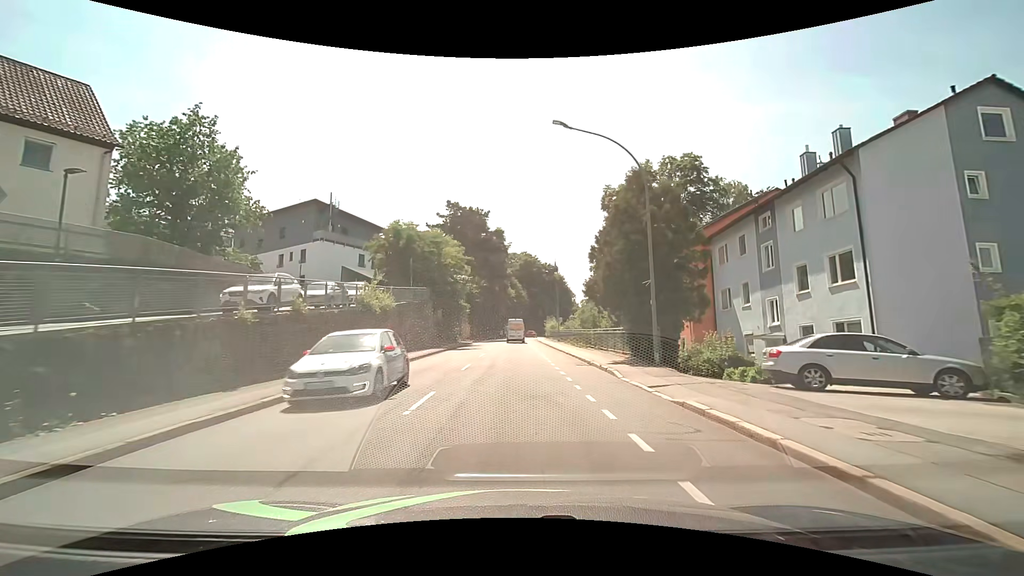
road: tertiary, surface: asphalt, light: Day
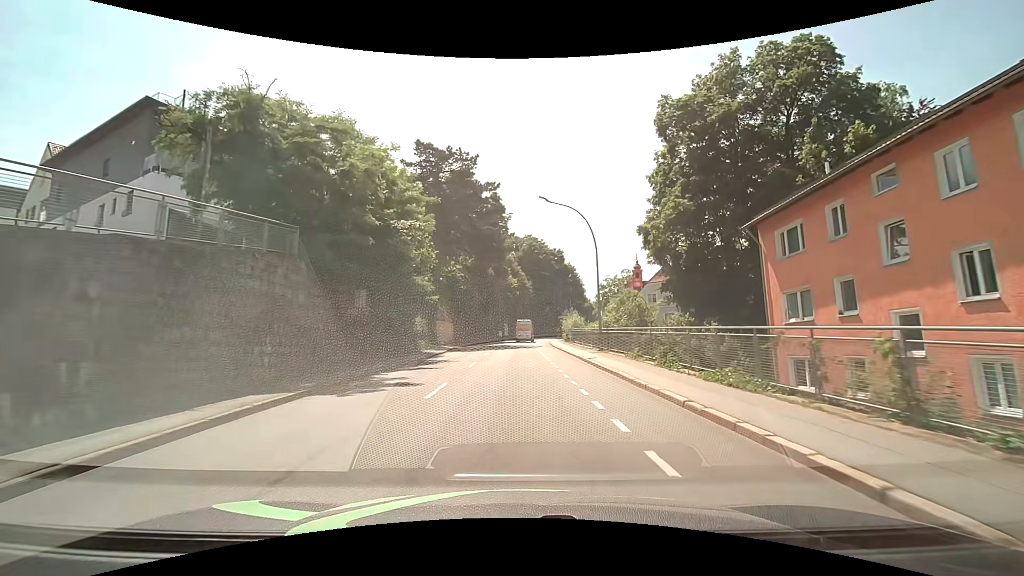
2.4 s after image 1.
(-0.1, +25.0) m; 0°
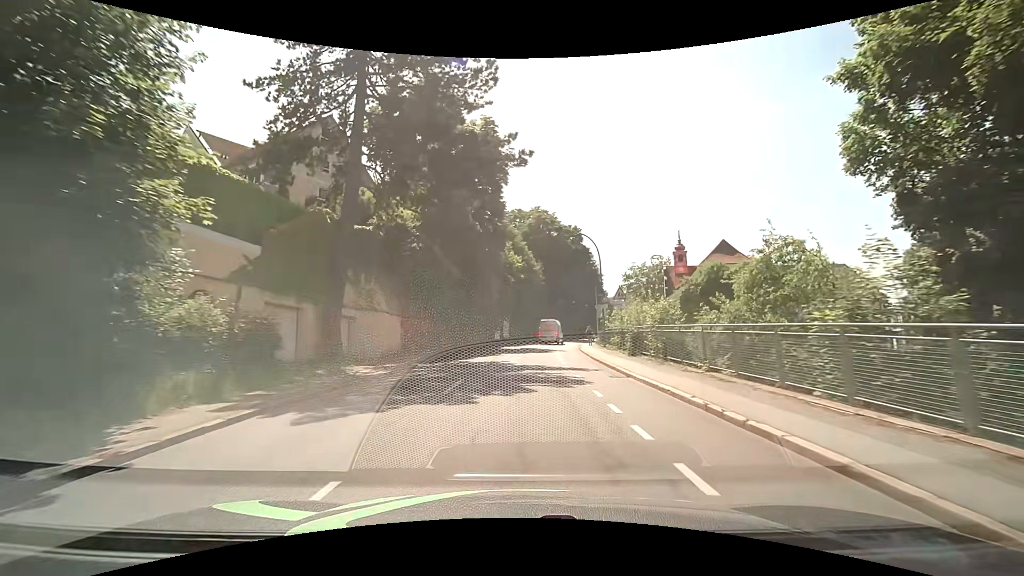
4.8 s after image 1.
(-0.2, +26.6) m; -1°
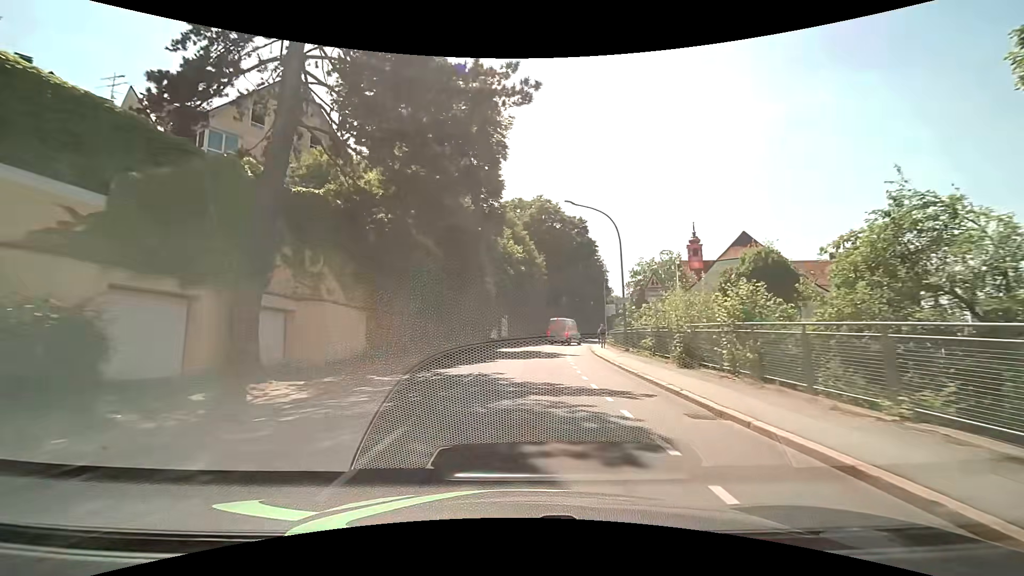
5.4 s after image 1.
(0.0, +6.8) m; +1°
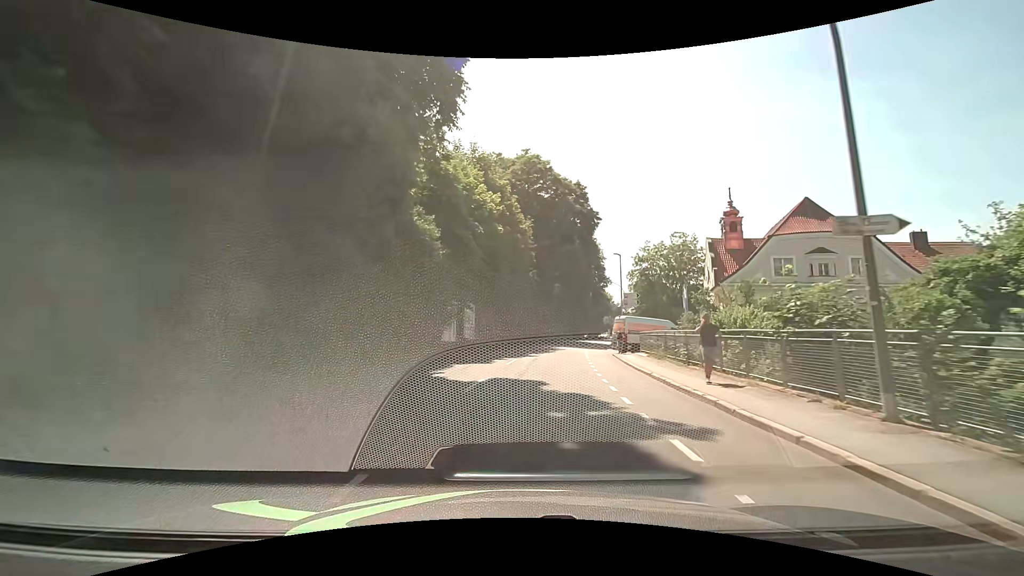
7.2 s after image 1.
(+0.3, +20.3) m; +3°
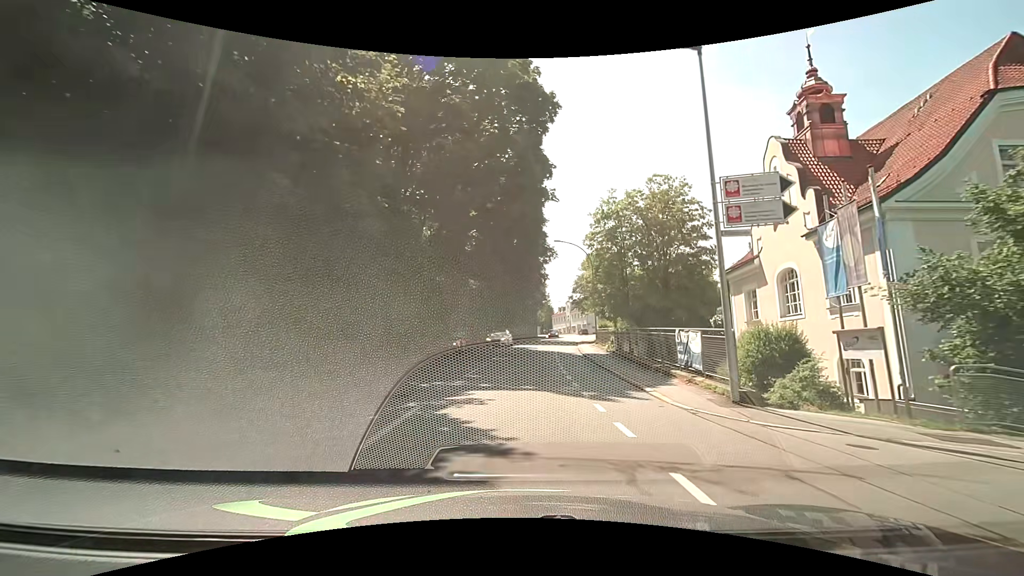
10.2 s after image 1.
(+2.0, +31.6) m; +8°
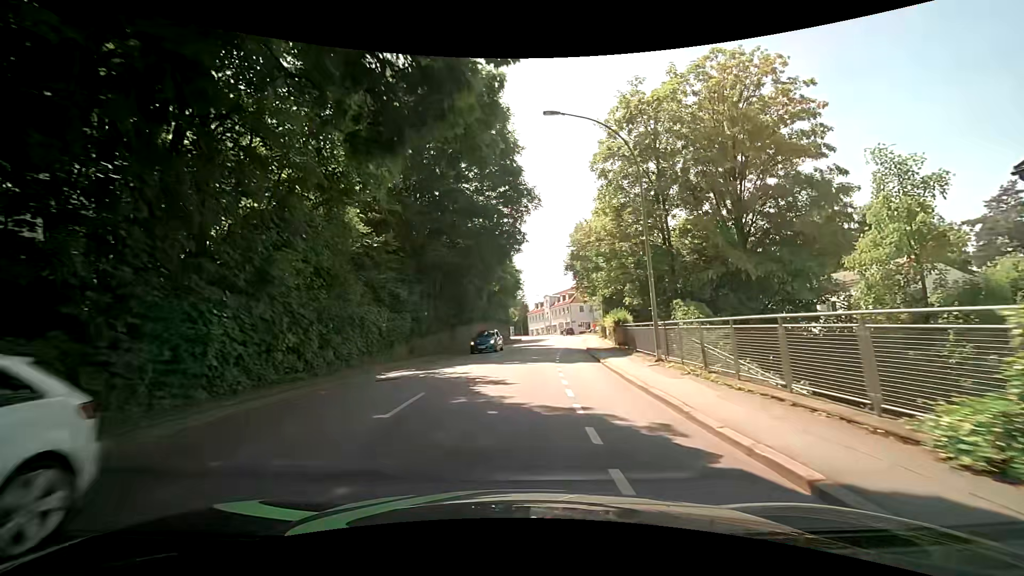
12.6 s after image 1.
(+1.0, +24.8) m; +5°
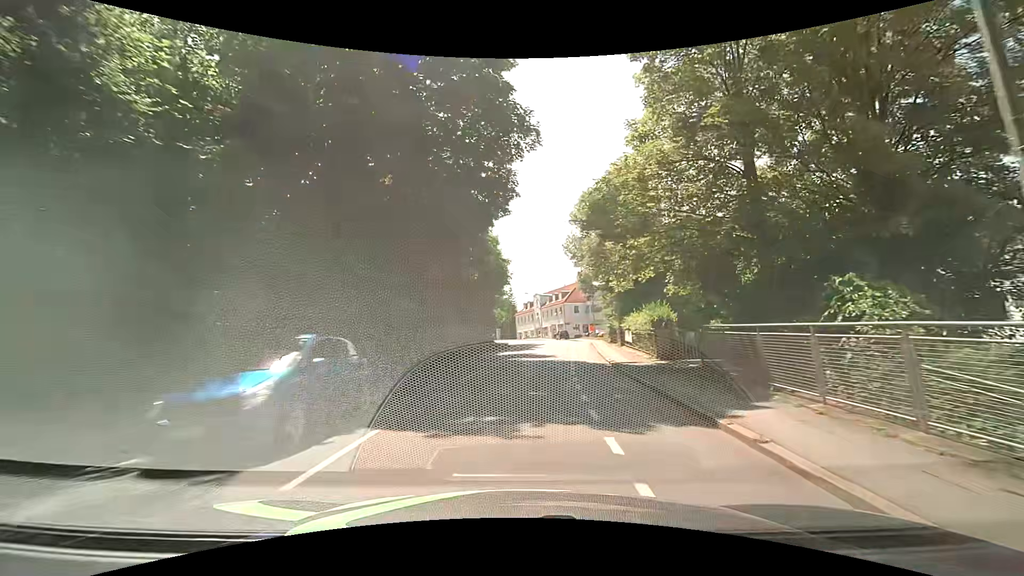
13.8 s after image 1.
(-0.3, +12.4) m; -1°
(0, +10) (+1, +20) (+2, +30) (+3, +40) (+4, +50) (+6, +60) (+6, +70) (+5, +80) (+2, +89) (-1, +99) m
